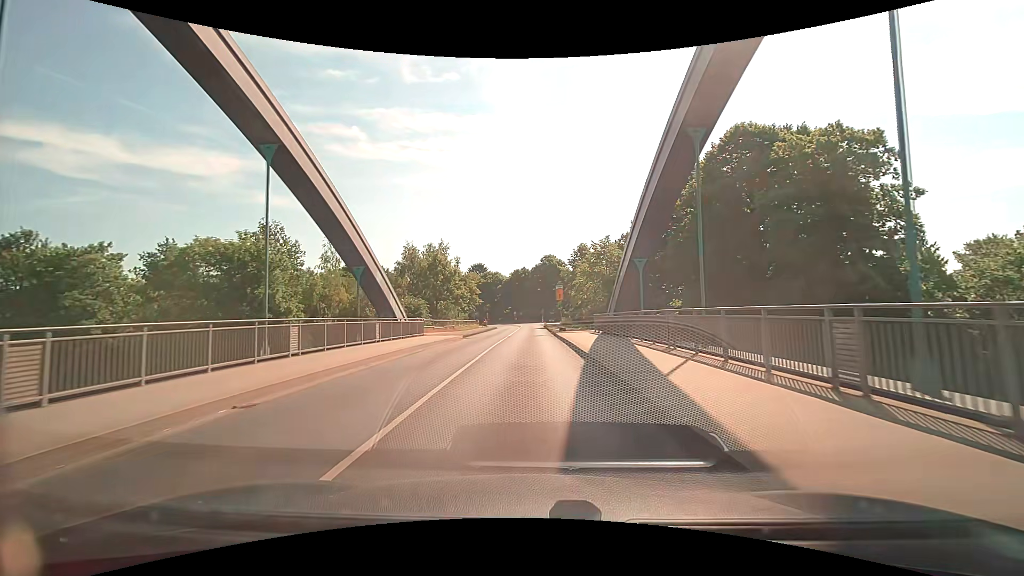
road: secondary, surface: asphalt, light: Day
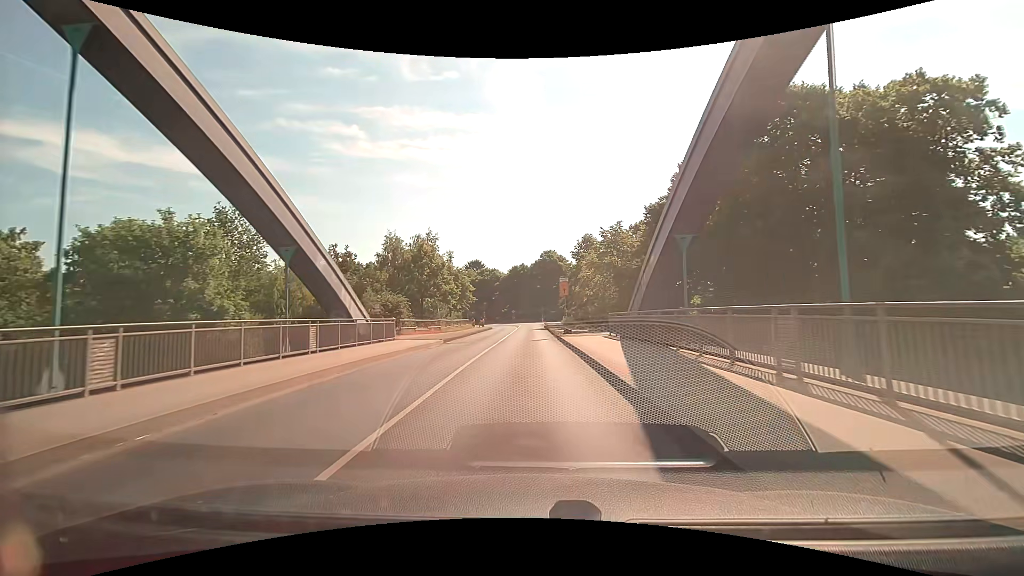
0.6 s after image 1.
(0.0, +7.3) m; 0°
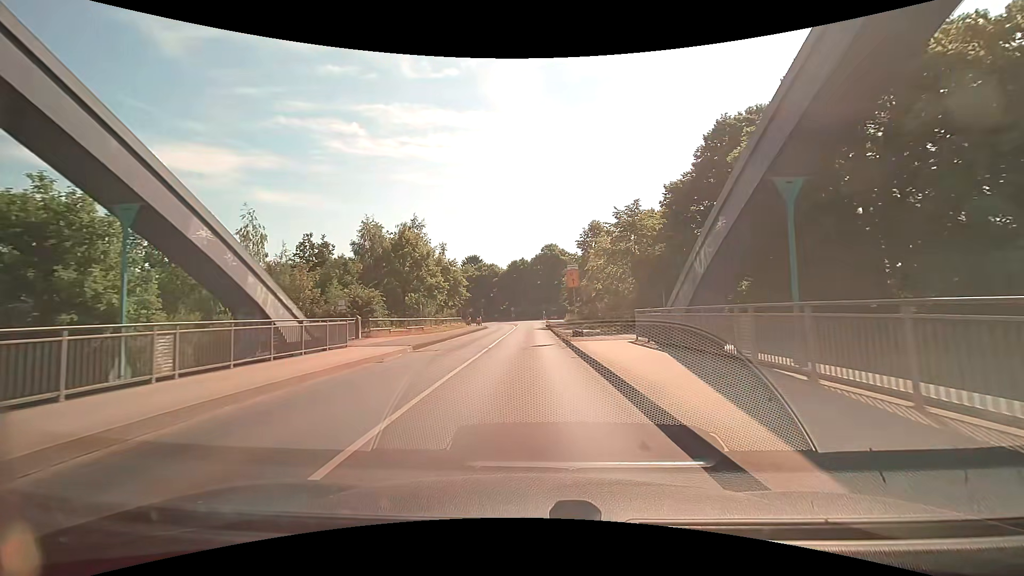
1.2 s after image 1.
(0.0, +7.3) m; 0°
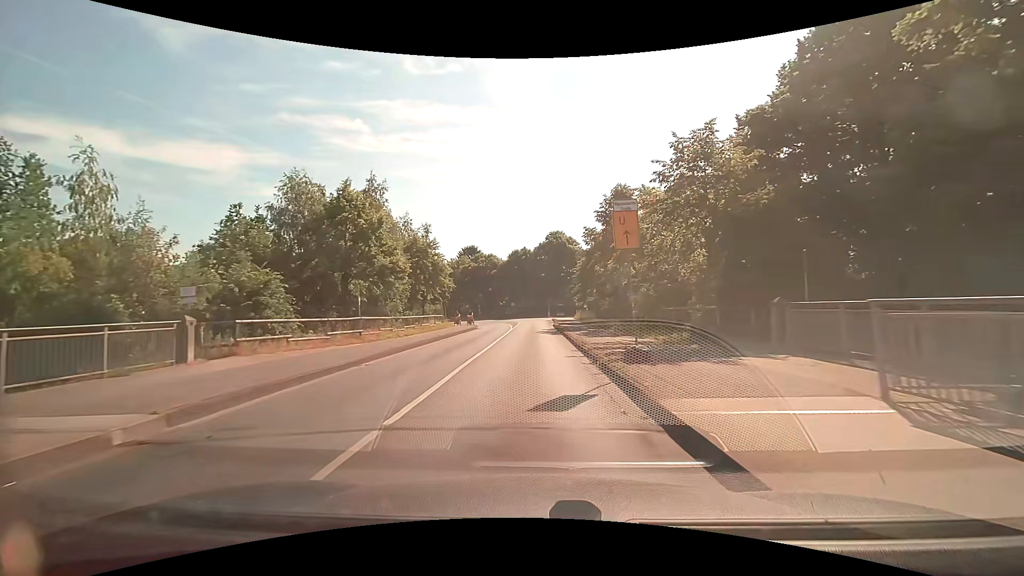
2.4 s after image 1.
(-0.1, +14.4) m; -1°
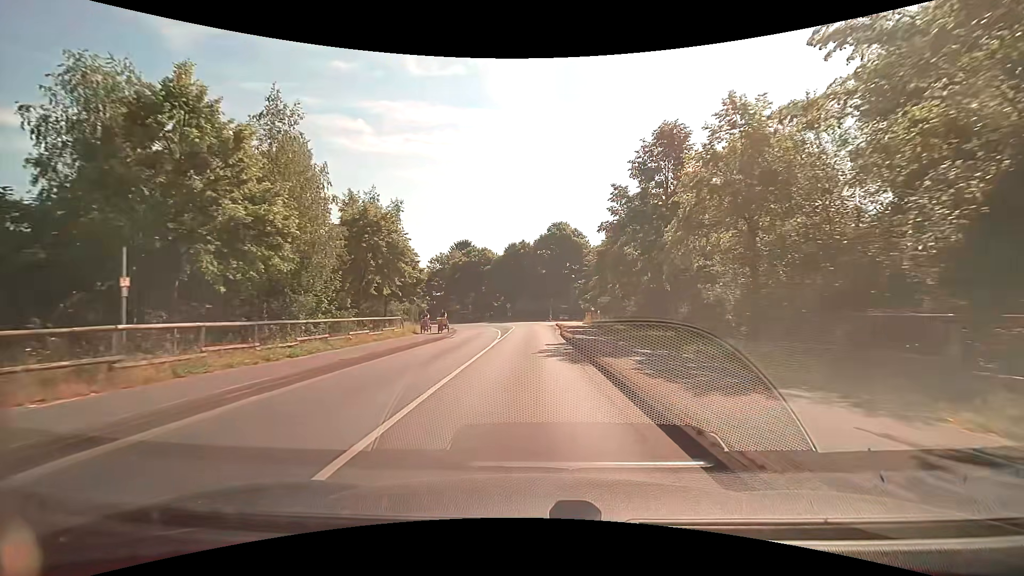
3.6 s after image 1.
(0.0, +14.3) m; 0°
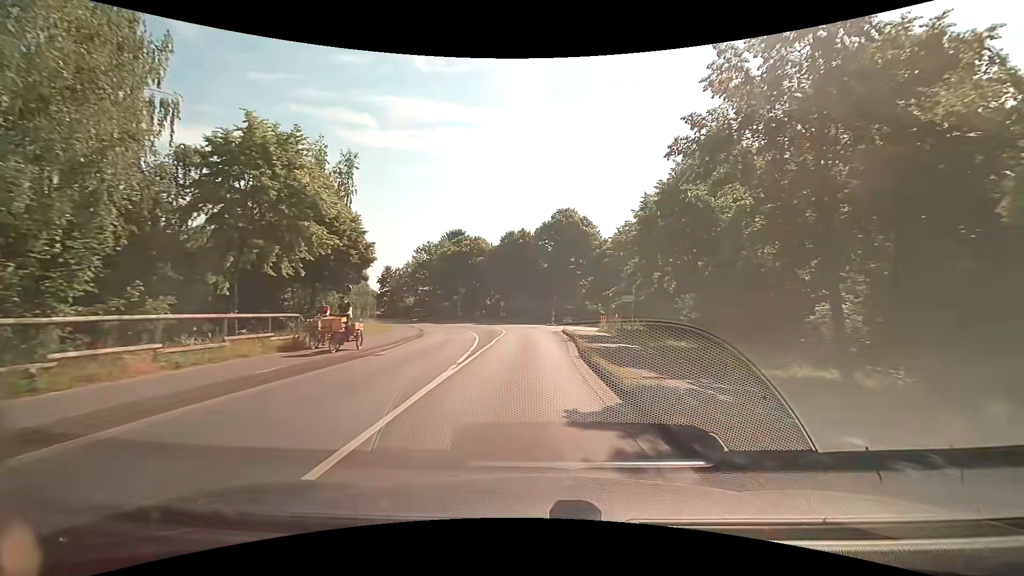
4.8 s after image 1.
(0.0, +14.0) m; 0°
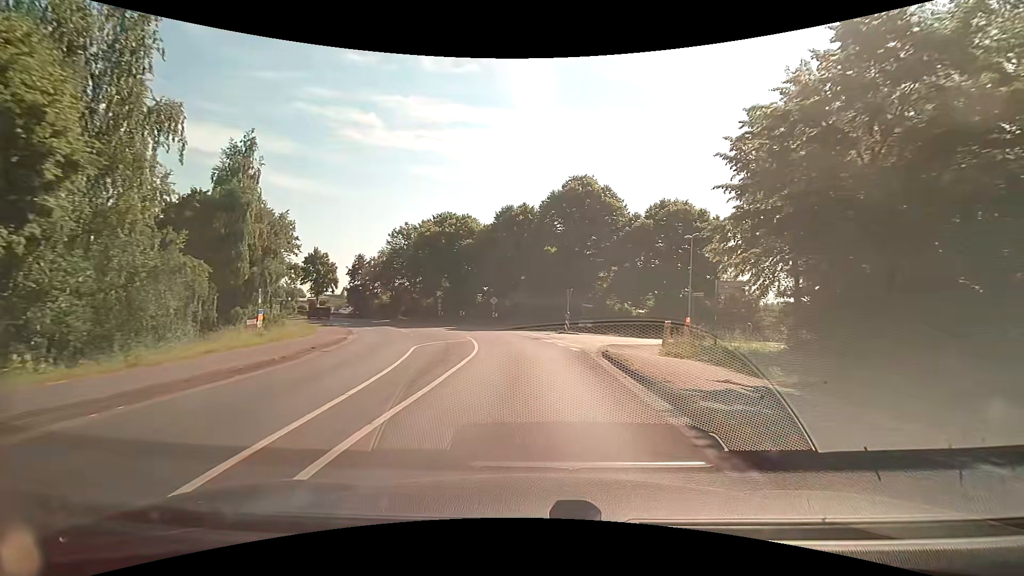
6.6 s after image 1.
(+0.1, +20.1) m; 0°
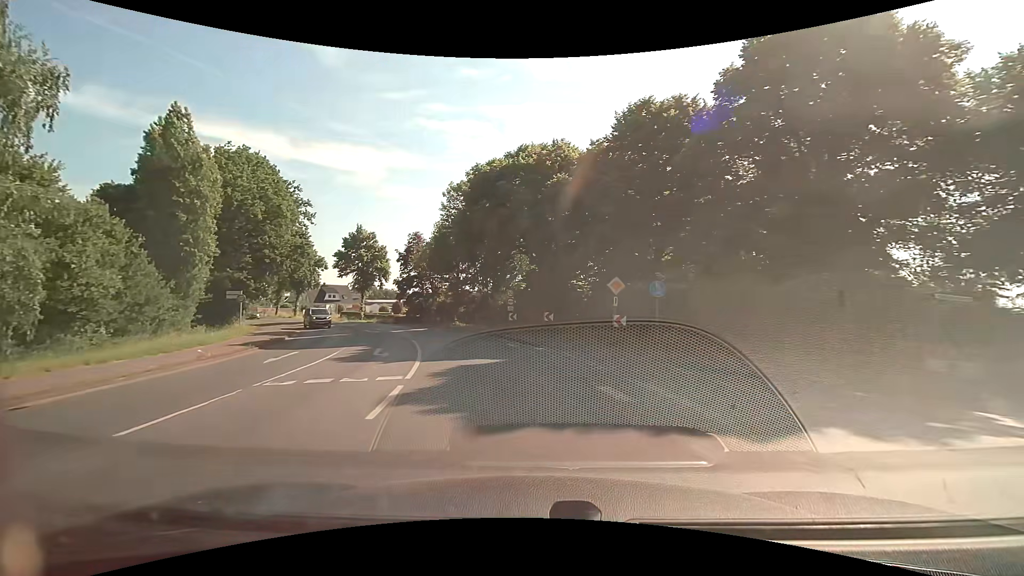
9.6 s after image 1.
(-2.3, +31.7) m; -13°
(-1, +10) (-2, +20) (-5, +29) (-9, +39) (-14, +47) (-20, +55) (-26, +63) (-33, +70) (-40, +77) (-48, +84) m
